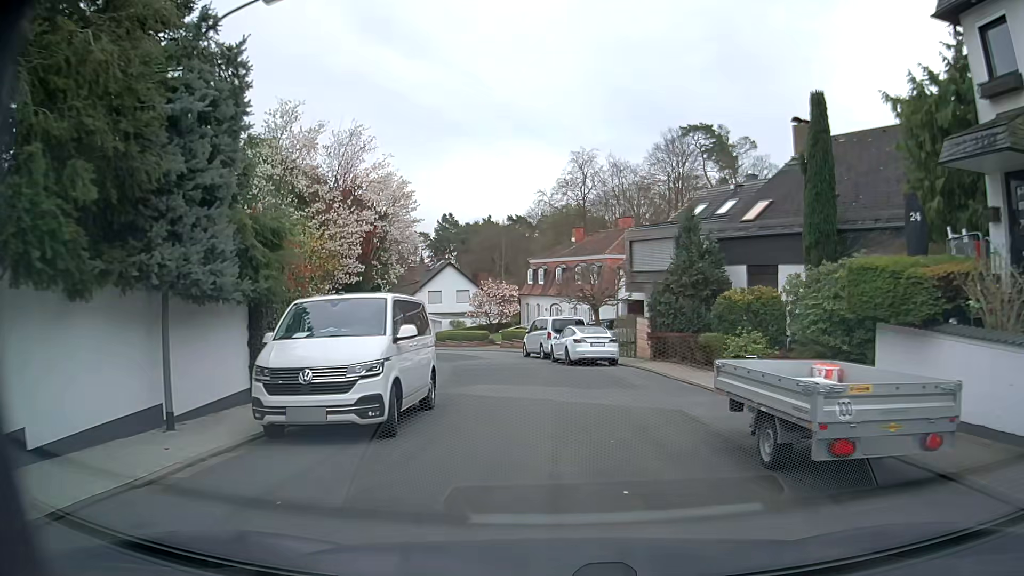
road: residential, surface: asphalt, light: Day
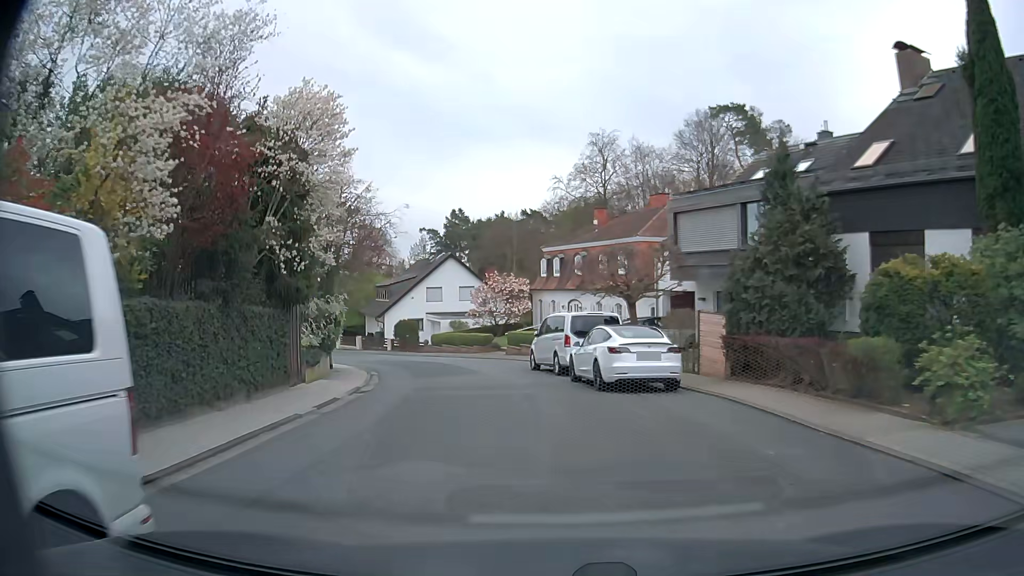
(0.0, +9.6) m; -1°
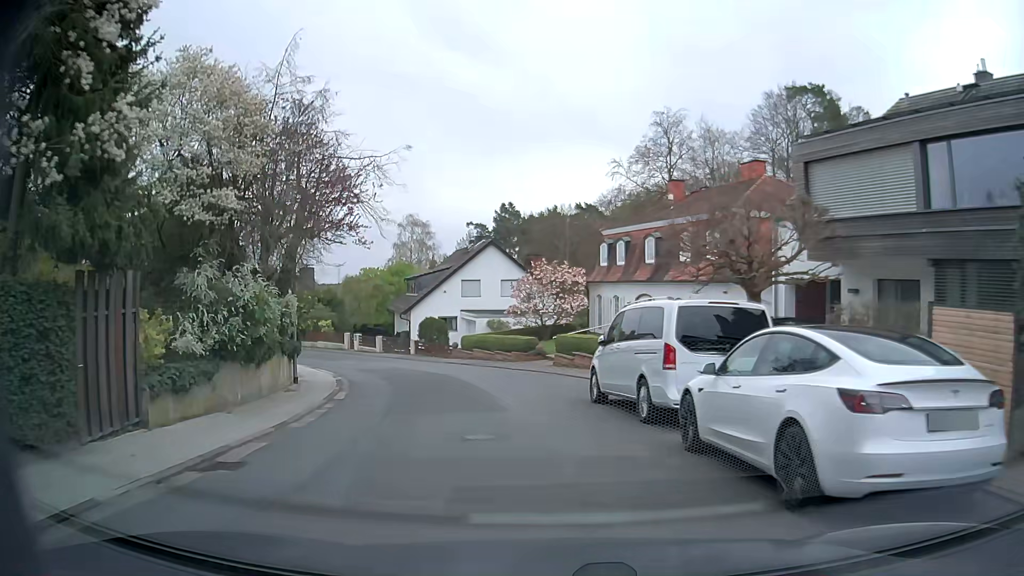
(-0.3, +9.8) m; -4°
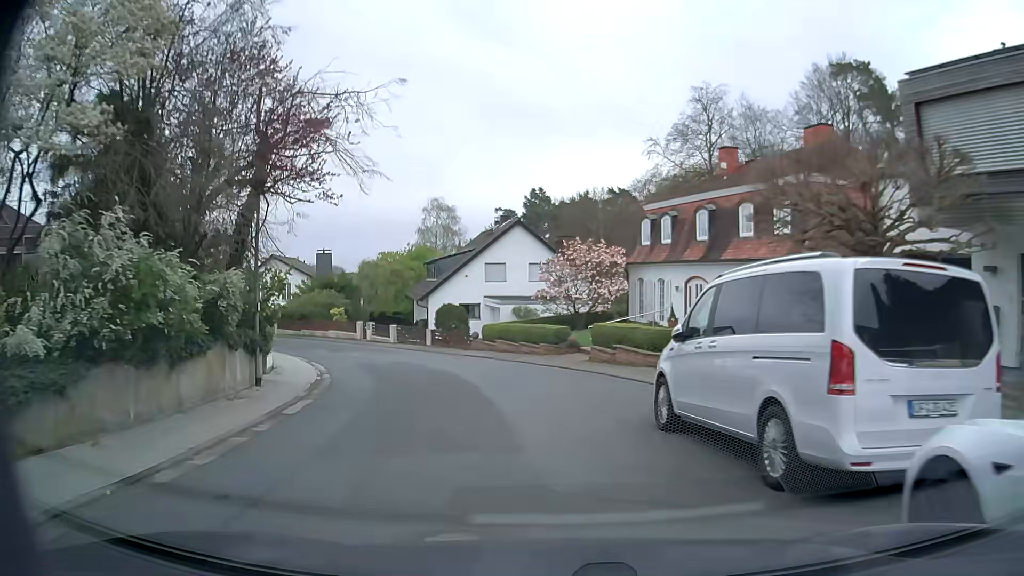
(-0.1, +4.9) m; -2°
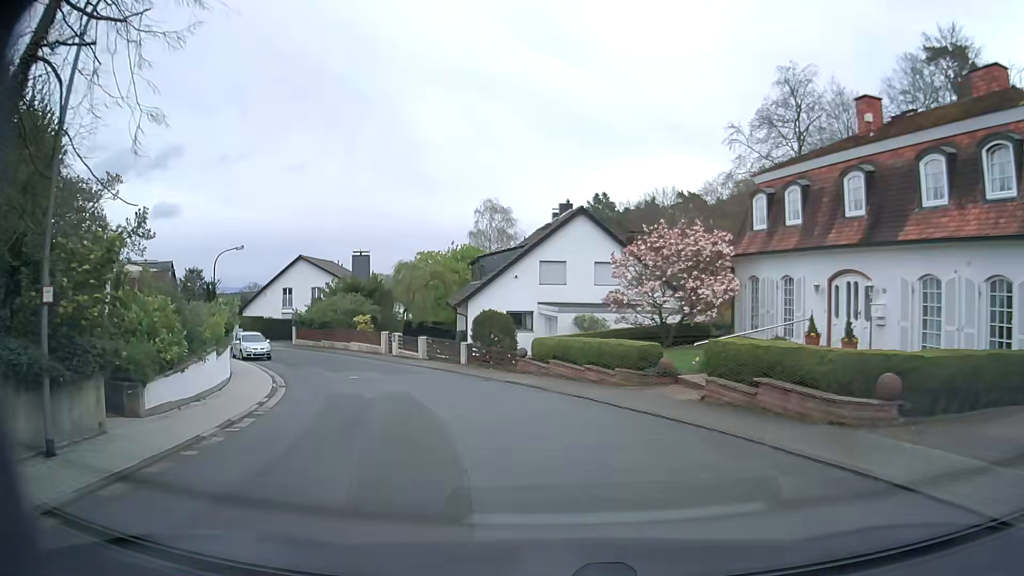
(-0.4, +9.3) m; -5°
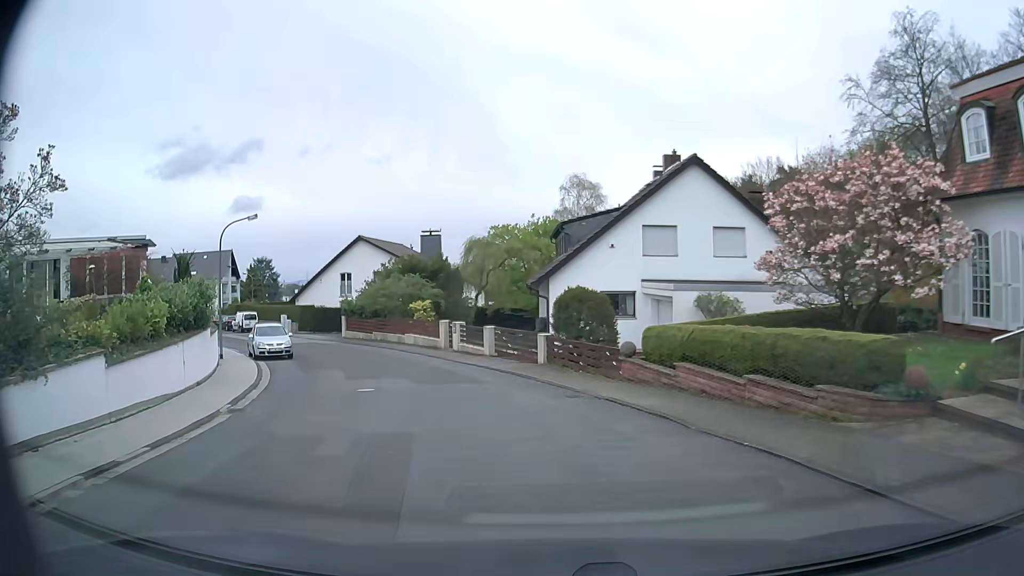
(-0.5, +8.7) m; -8°
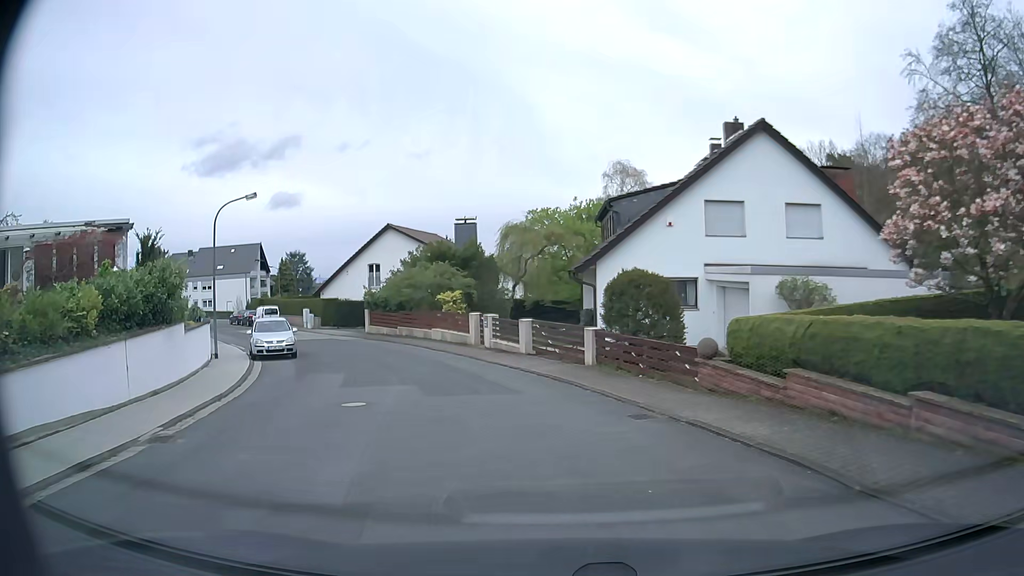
(-0.1, +4.2) m; -3°
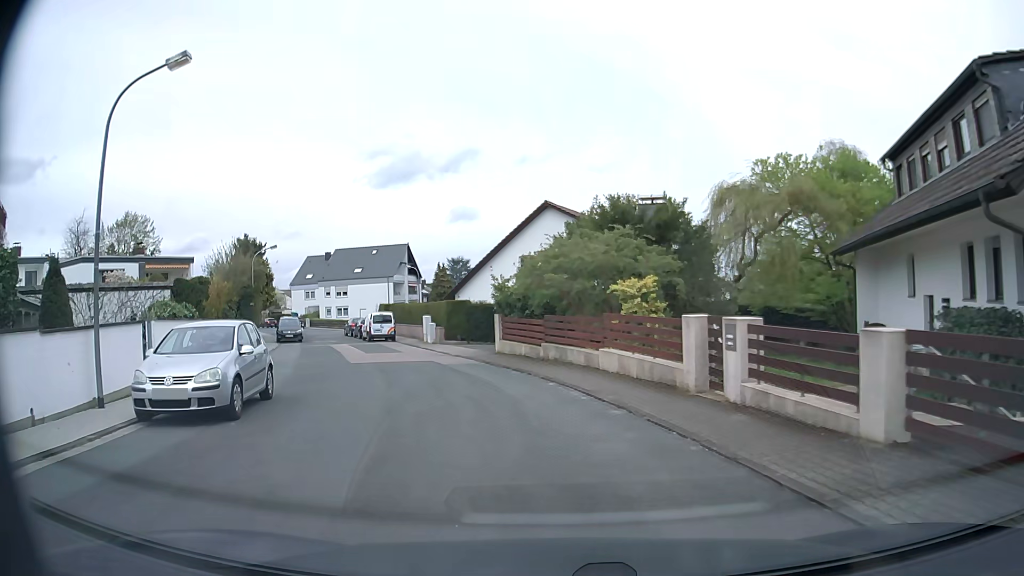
(-2.1, +15.8) m; -16°
(-1, +10) (-3, +20) (-7, +29) (-11, +38) (-15, +47) (-19, +56) (-18, +66) (-13, +75) (-7, +83) (-2, +91) m
